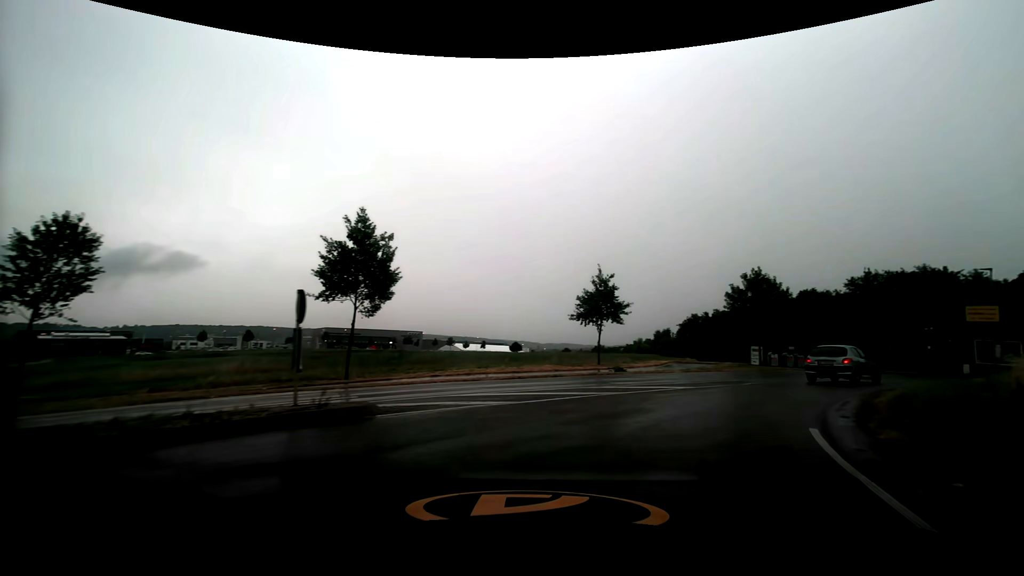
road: residential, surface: asphalt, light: Day
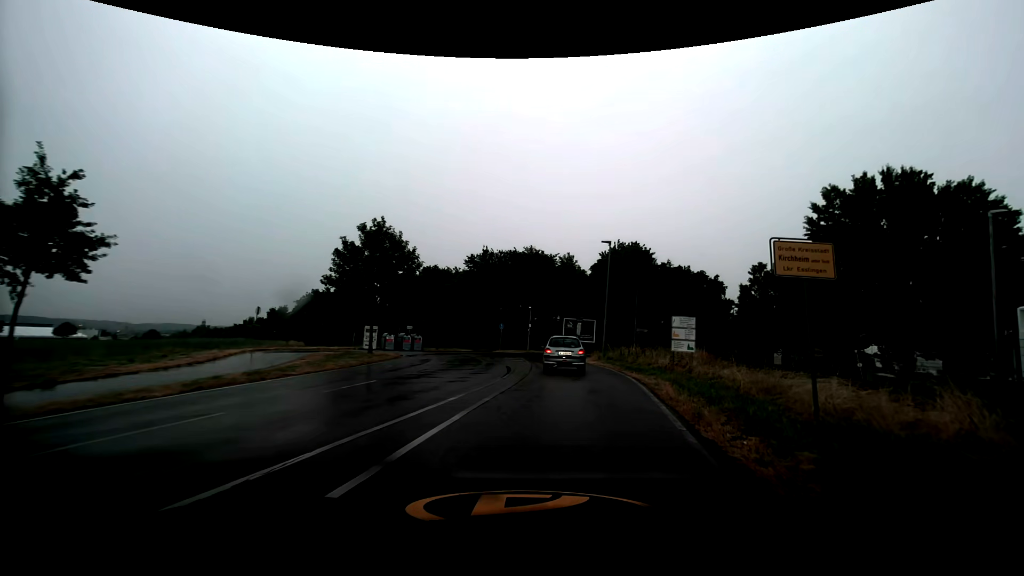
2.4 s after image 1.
(+6.5, +15.5) m; +41°
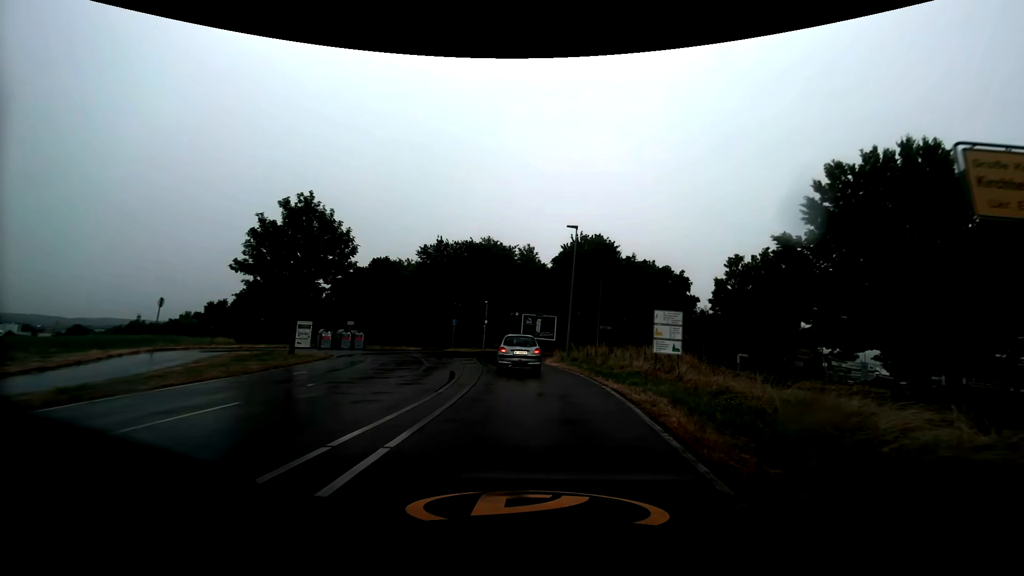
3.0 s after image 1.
(+0.2, +4.5) m; +5°
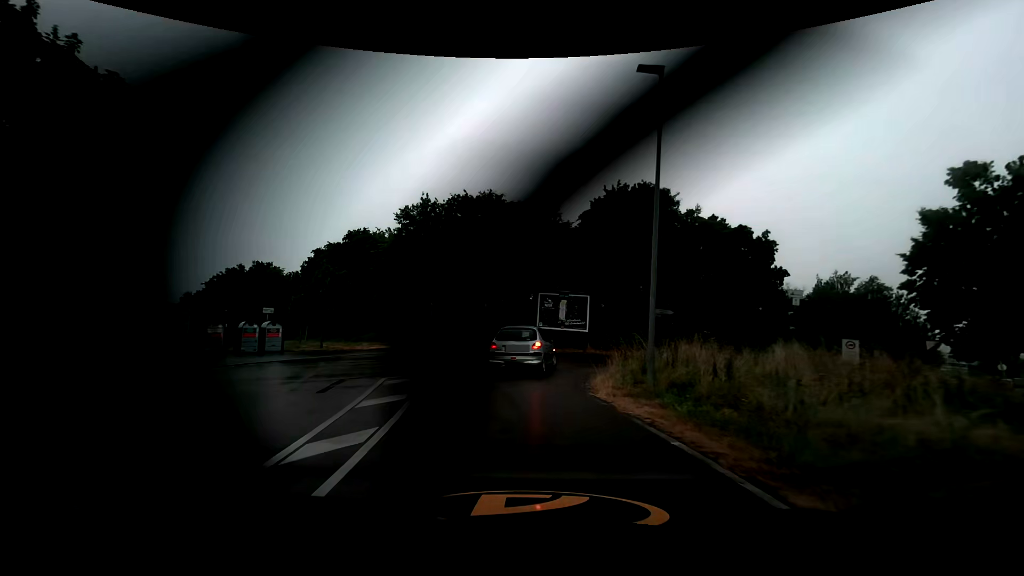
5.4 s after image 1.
(+0.1, +16.8) m; -2°
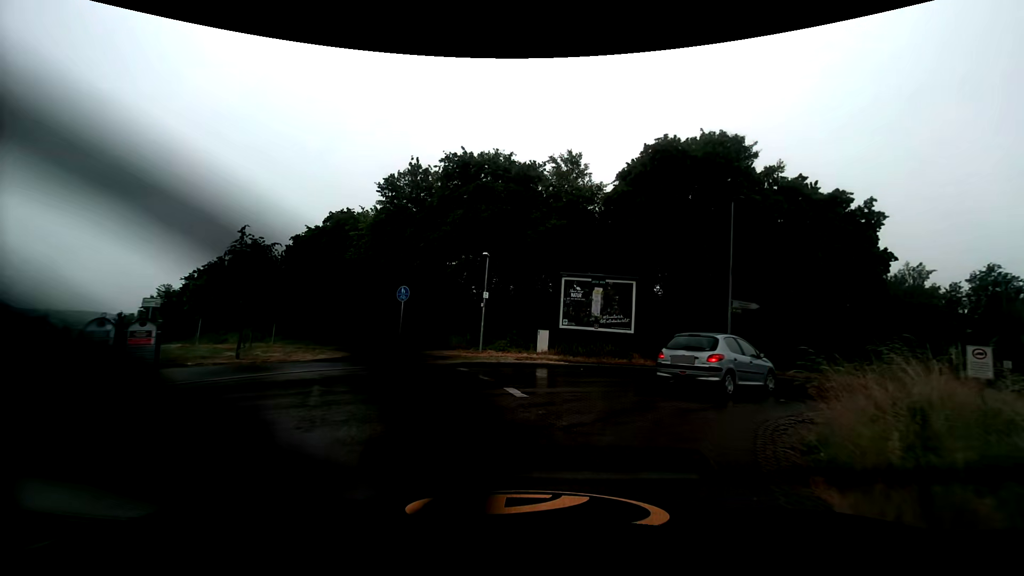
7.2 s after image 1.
(-0.2, +10.3) m; -1°
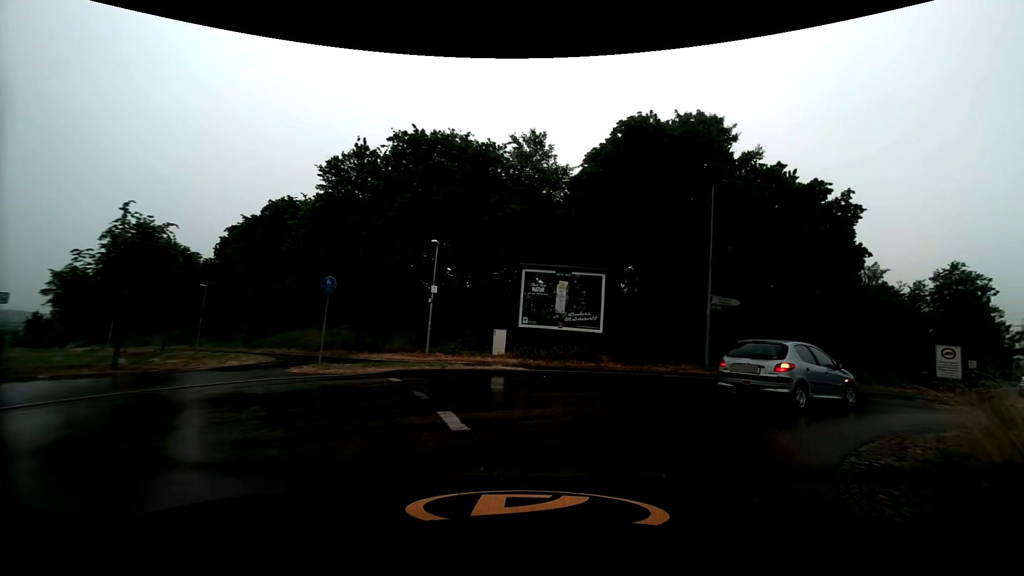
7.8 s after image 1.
(+0.1, +3.2) m; +4°
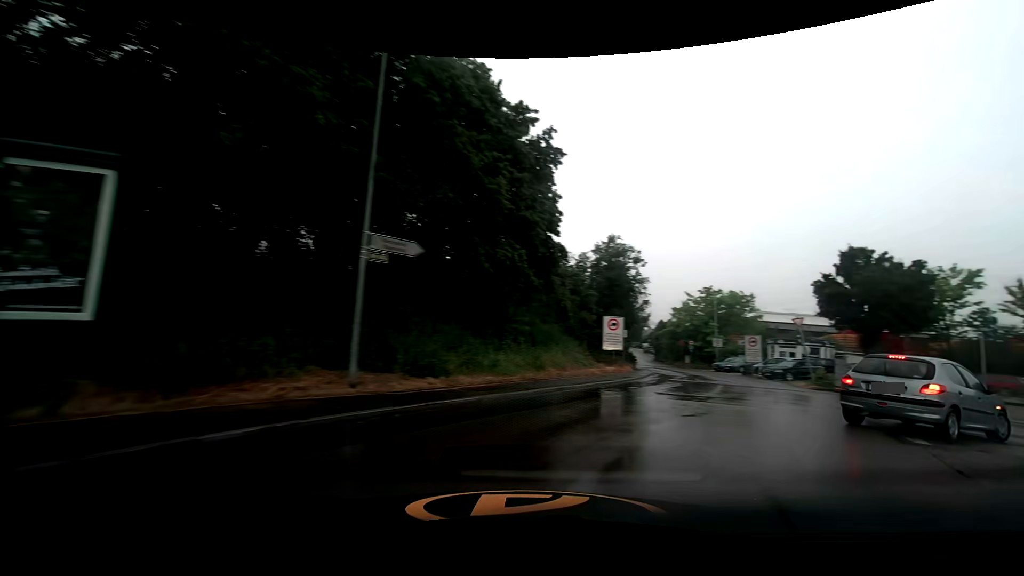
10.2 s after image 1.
(+3.3, +11.1) m; +36°
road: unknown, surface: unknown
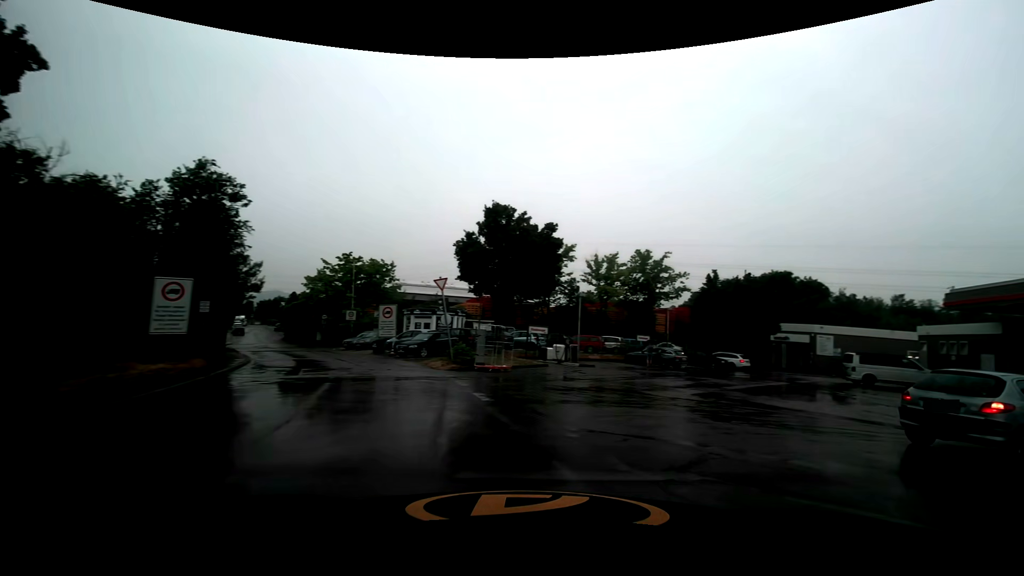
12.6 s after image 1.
(+2.8, +9.1) m; +38°
